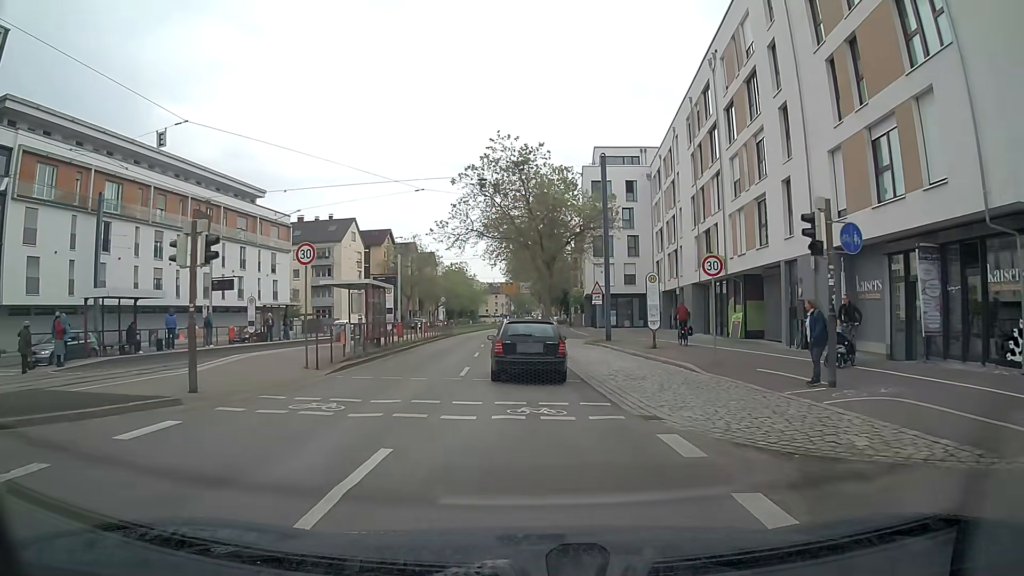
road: primary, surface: asphalt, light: Day
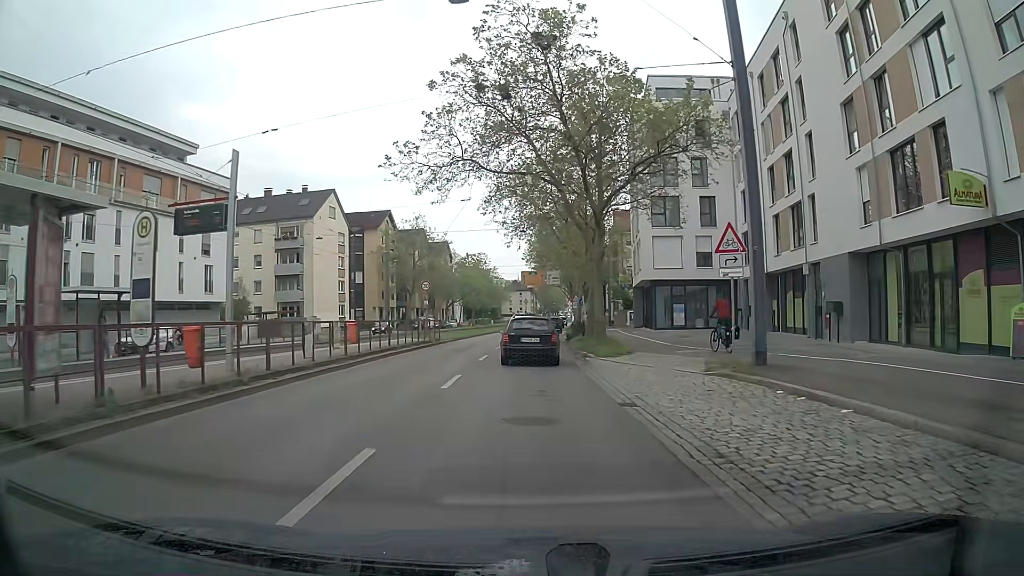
(0.0, +22.2) m; -2°
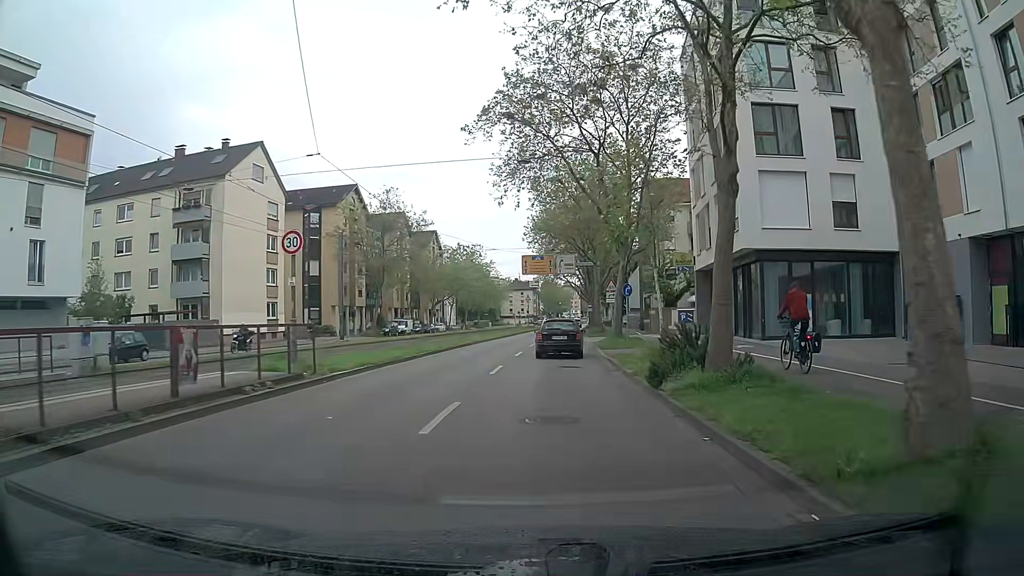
(+0.1, +22.9) m; +1°
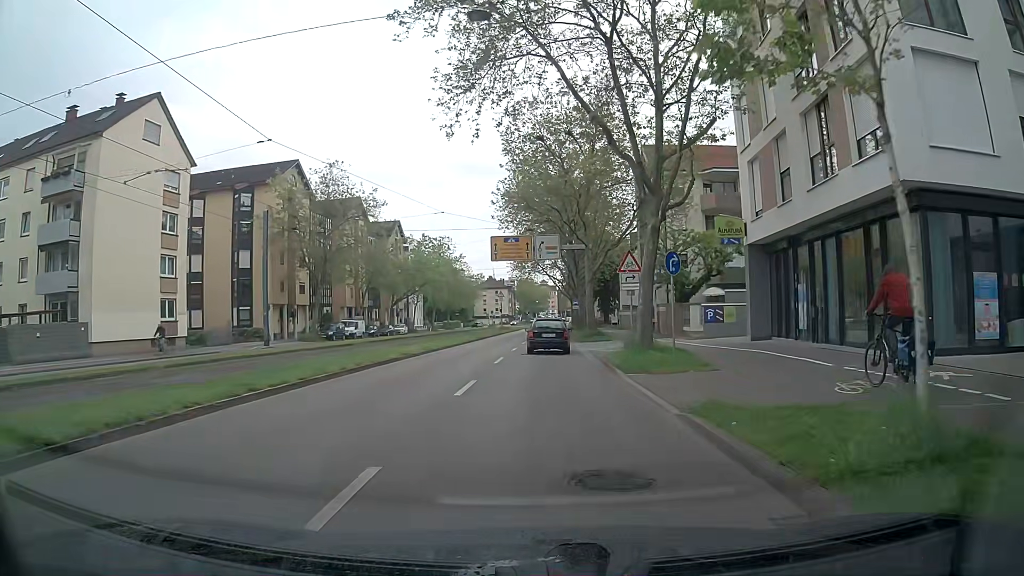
(+0.2, +14.0) m; +2°
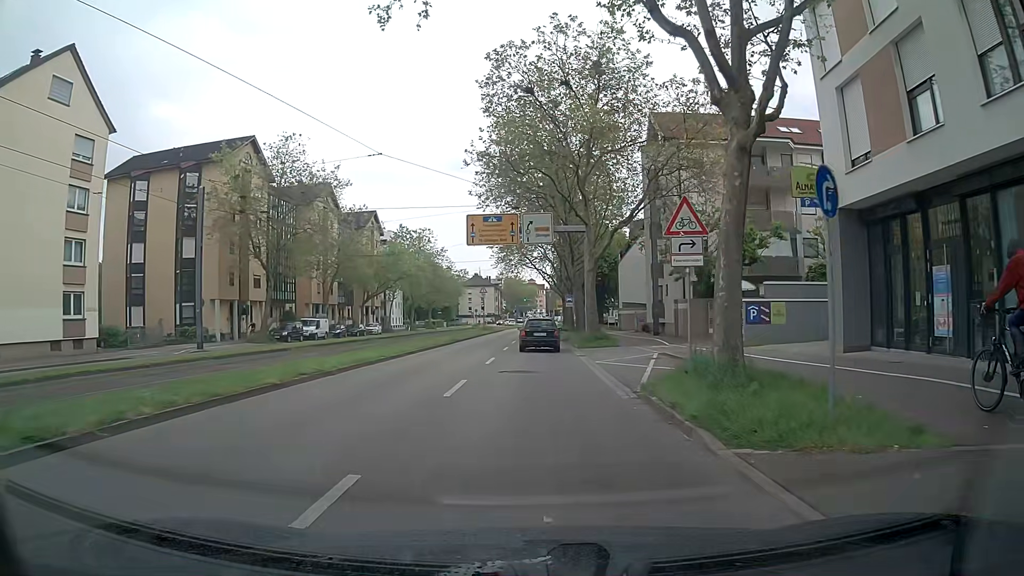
(0.0, +9.5) m; +2°
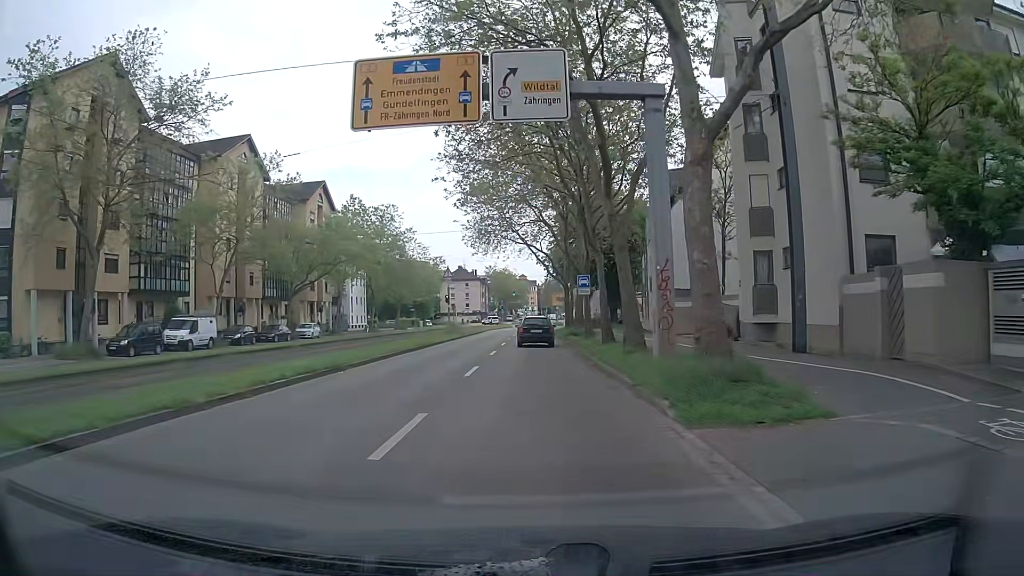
(-0.2, +23.5) m; 0°
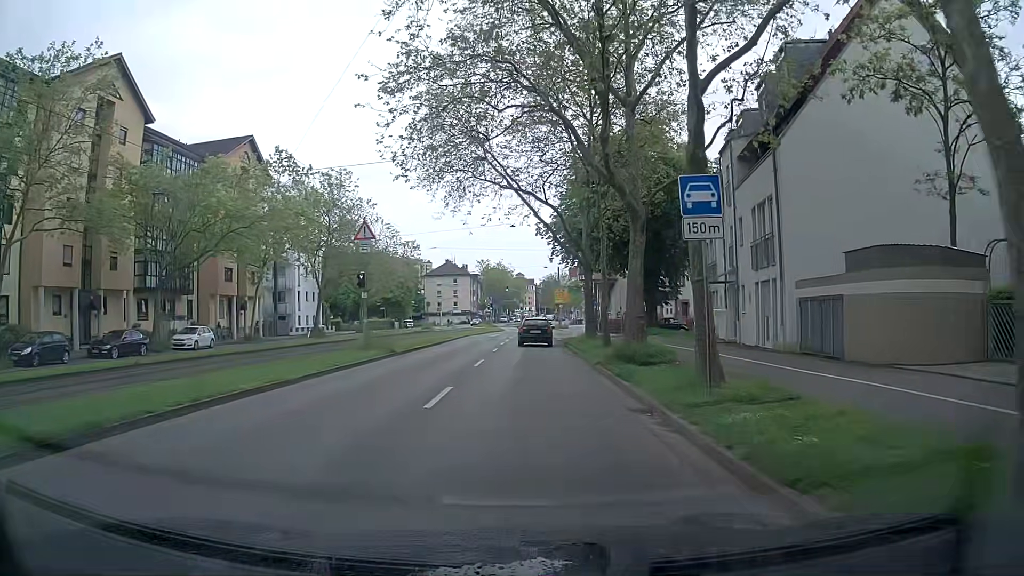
(0.0, +23.3) m; 0°
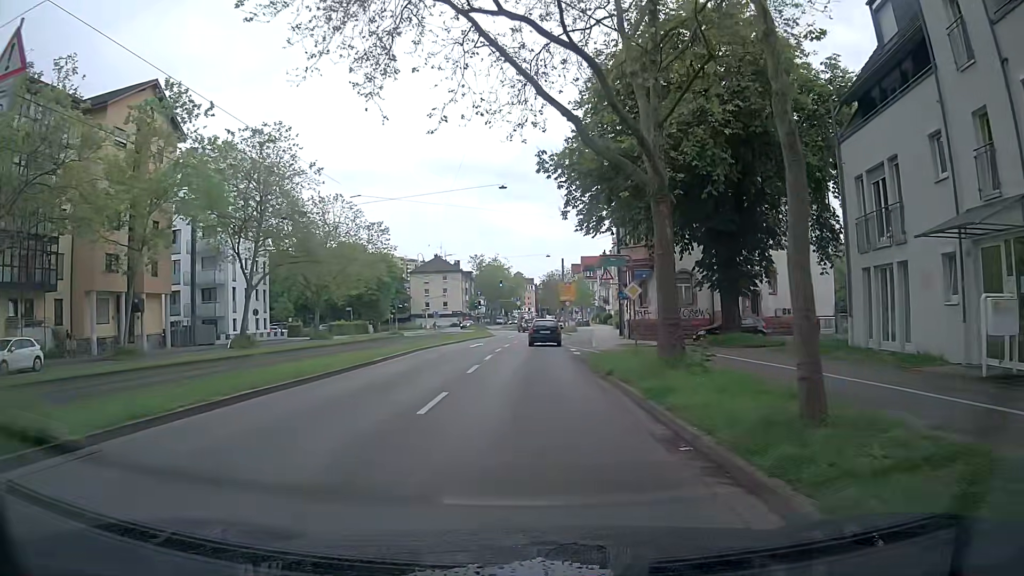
(0.0, +18.6) m; 0°
(0, +10) (0, +20) (0, +30) (0, +40) (+1, +50) (+1, +60) (+1, +70) (+1, +80) (+1, +90) (+2, +100) m
